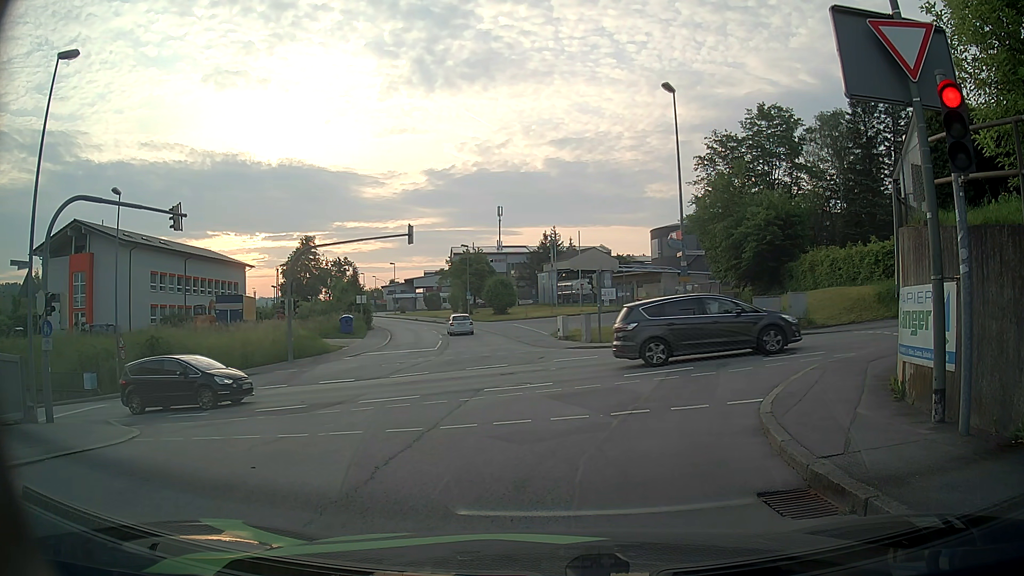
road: residential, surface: asphalt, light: Day
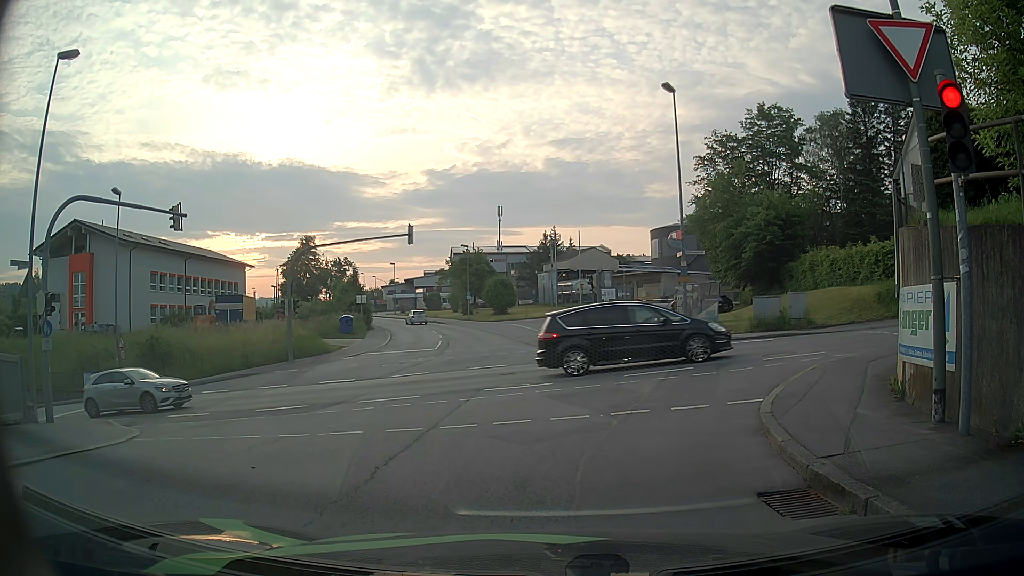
(0.0, 0.0) m; 0°
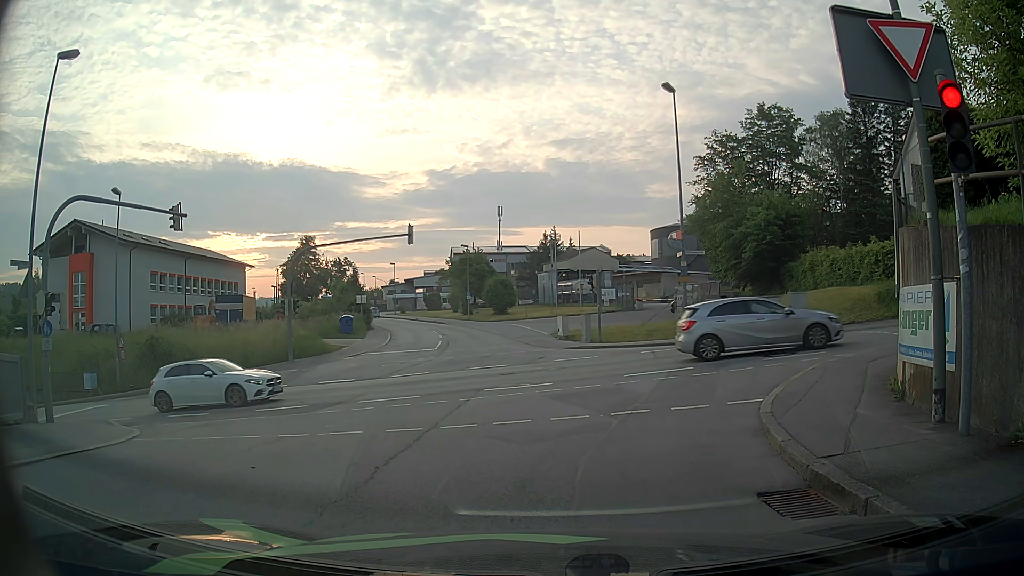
(0.0, 0.0) m; 0°
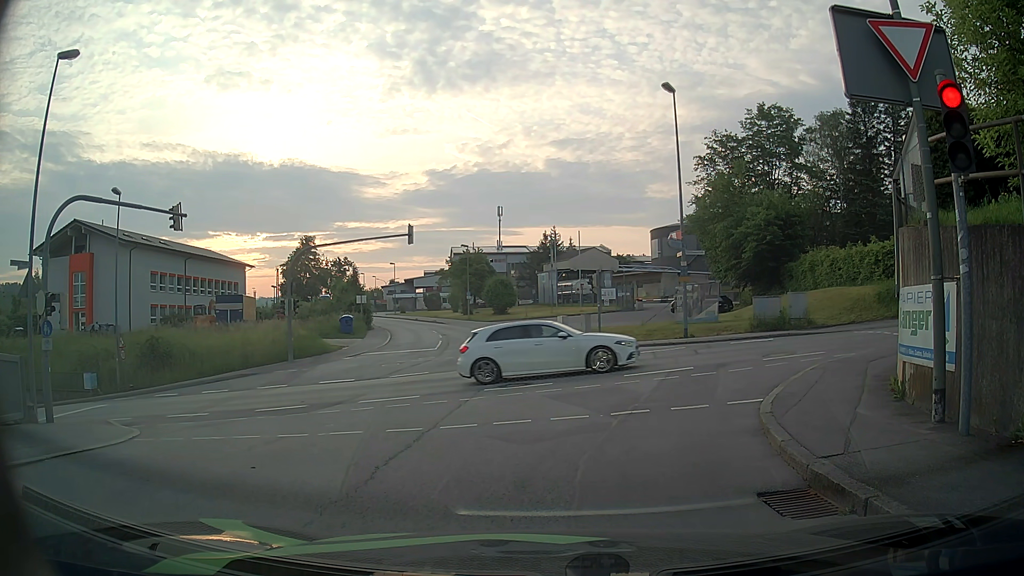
(0.0, 0.0) m; 0°
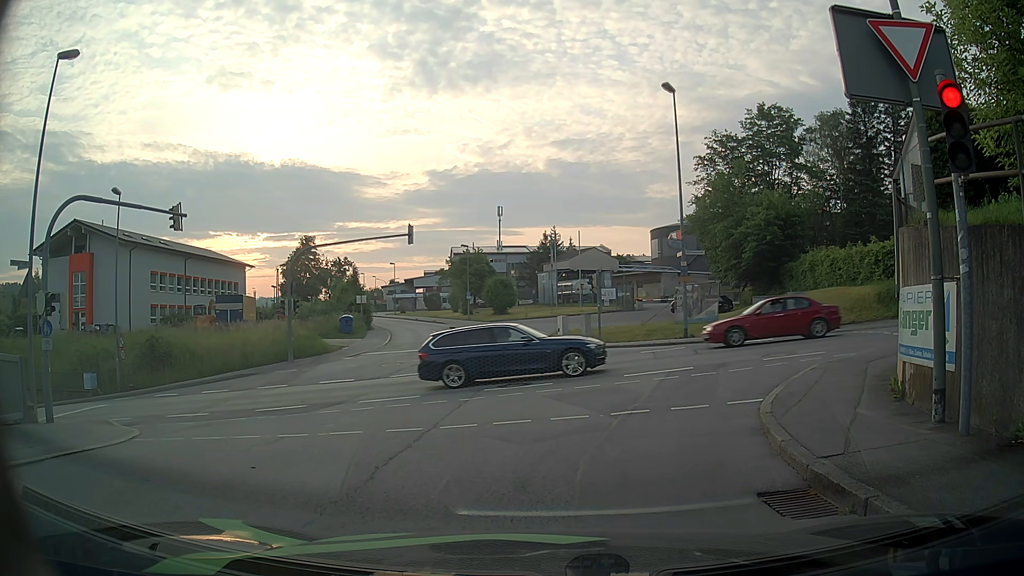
(0.0, 0.0) m; 0°
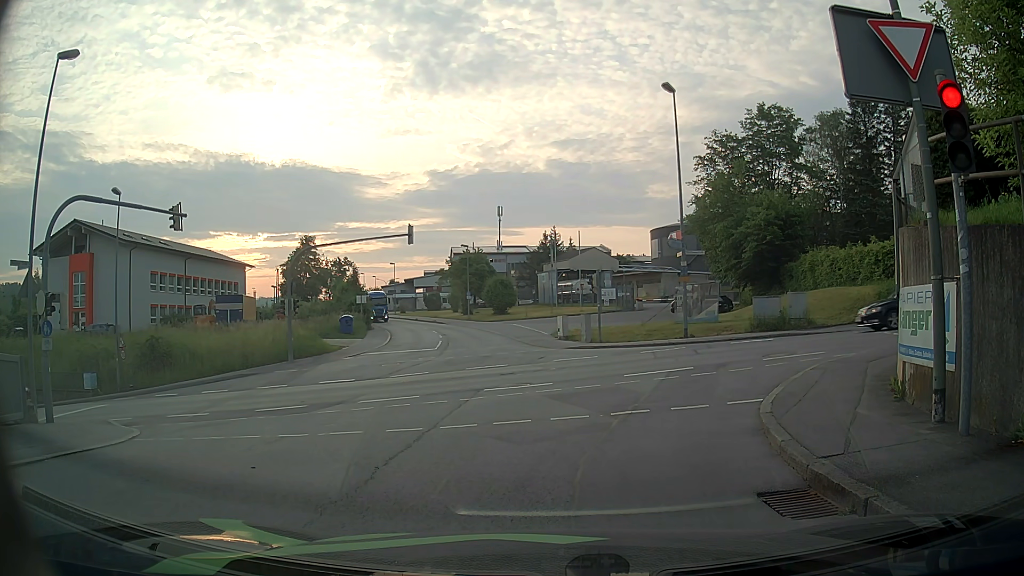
(0.0, 0.0) m; 0°
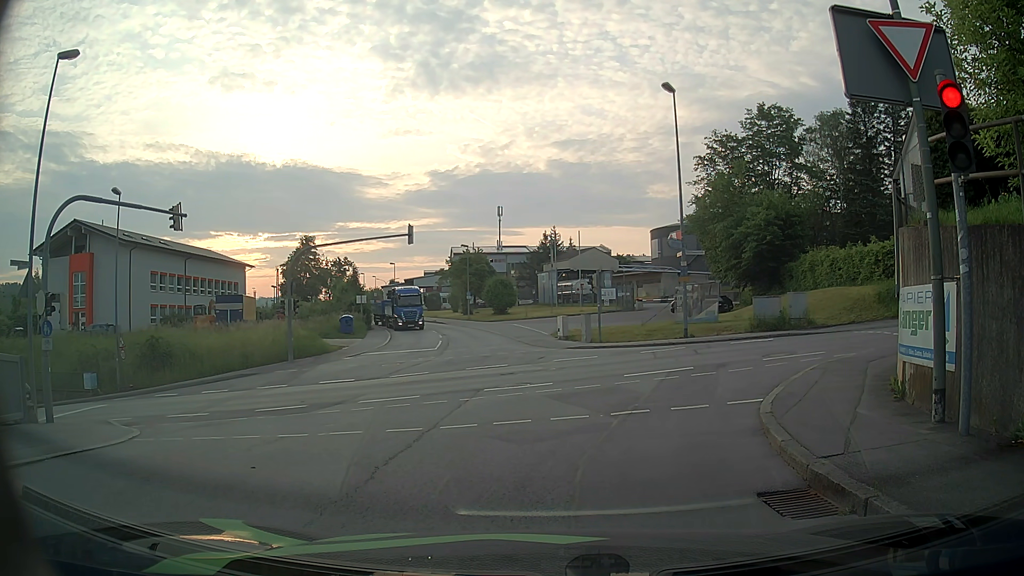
(0.0, 0.0) m; 0°
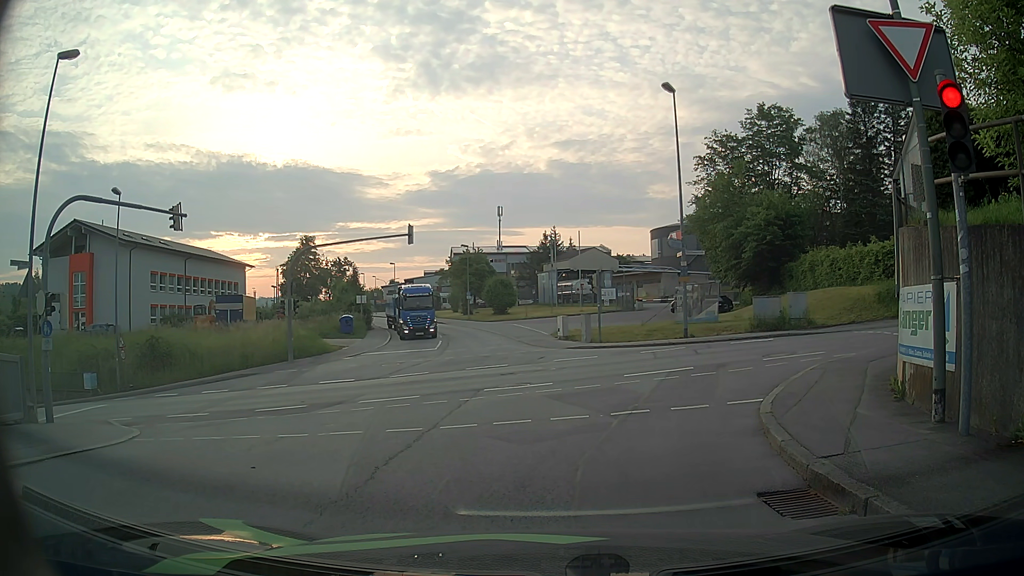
(0.0, 0.0) m; 0°
